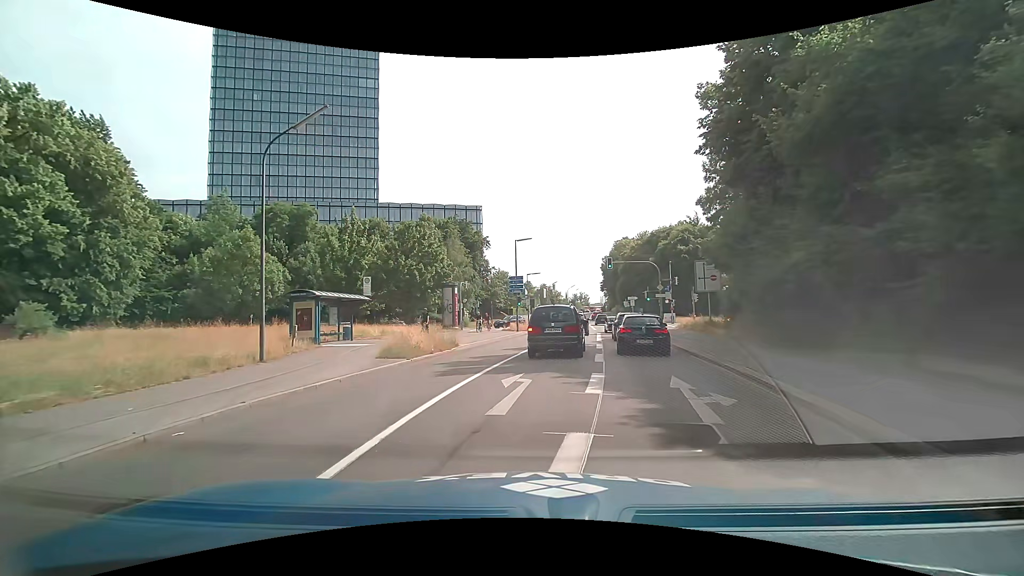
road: secondary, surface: asphalt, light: Day
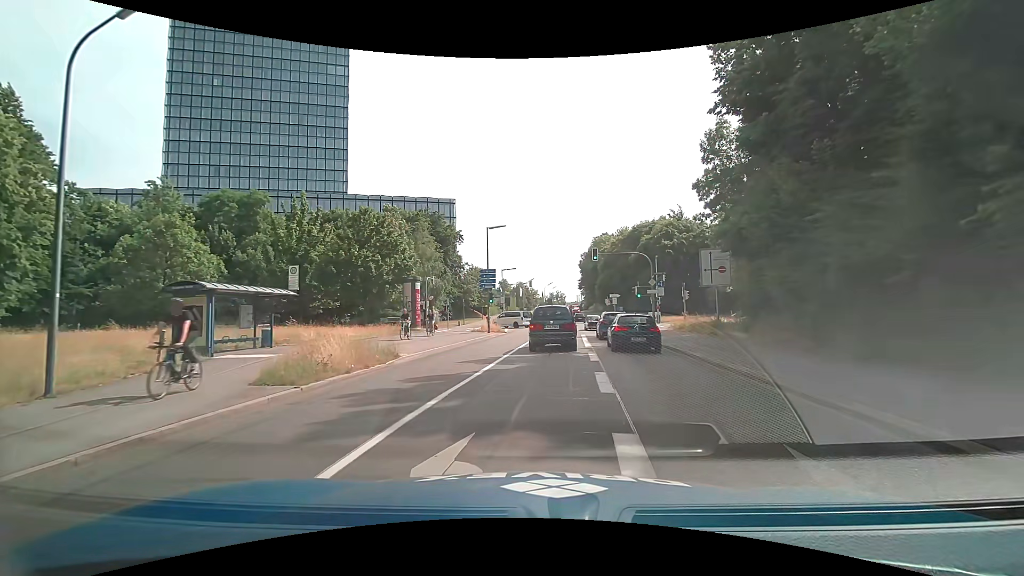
(+0.2, +6.2) m; +4°
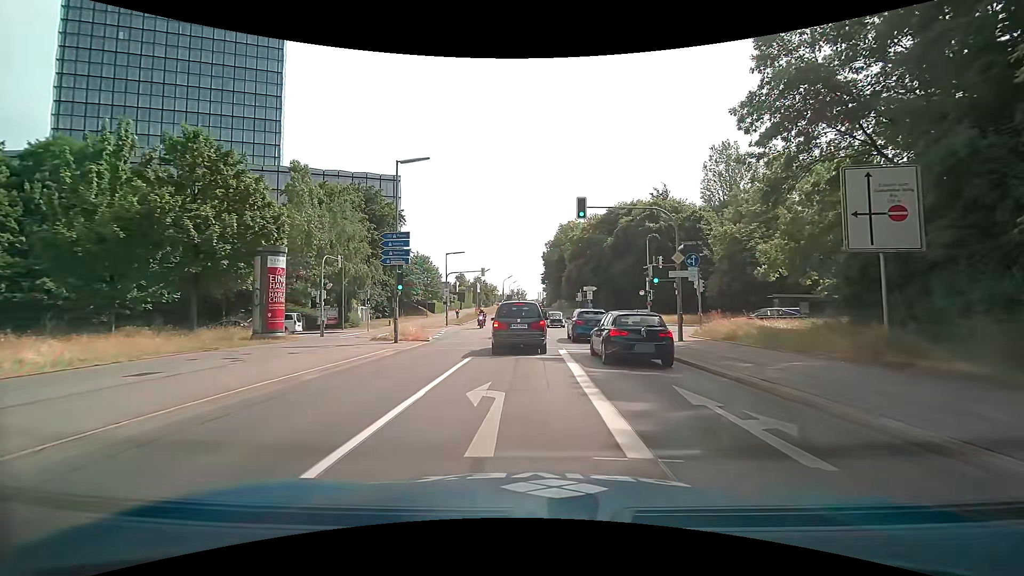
(+0.7, +16.4) m; +4°
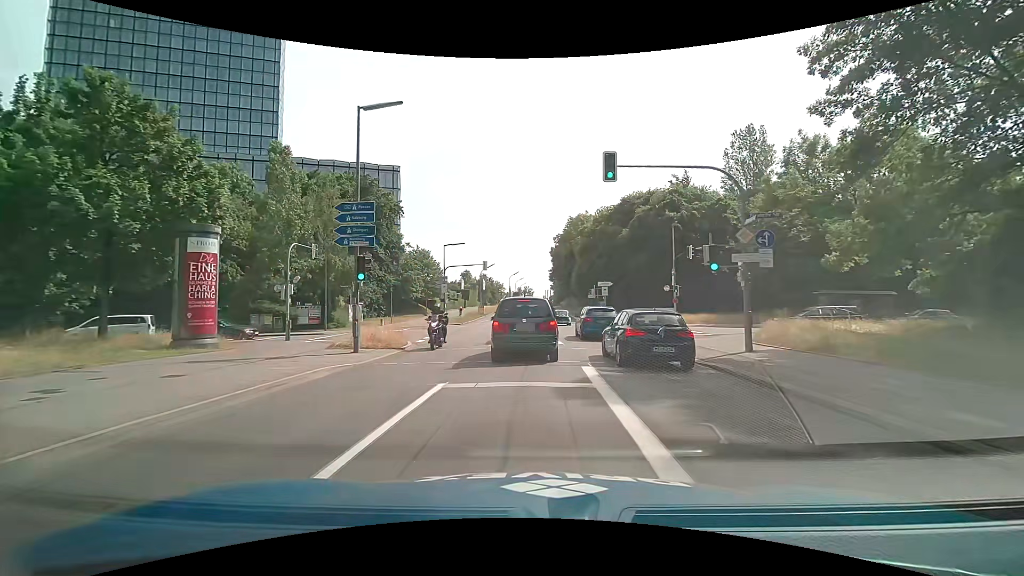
(0.0, +6.0) m; 0°
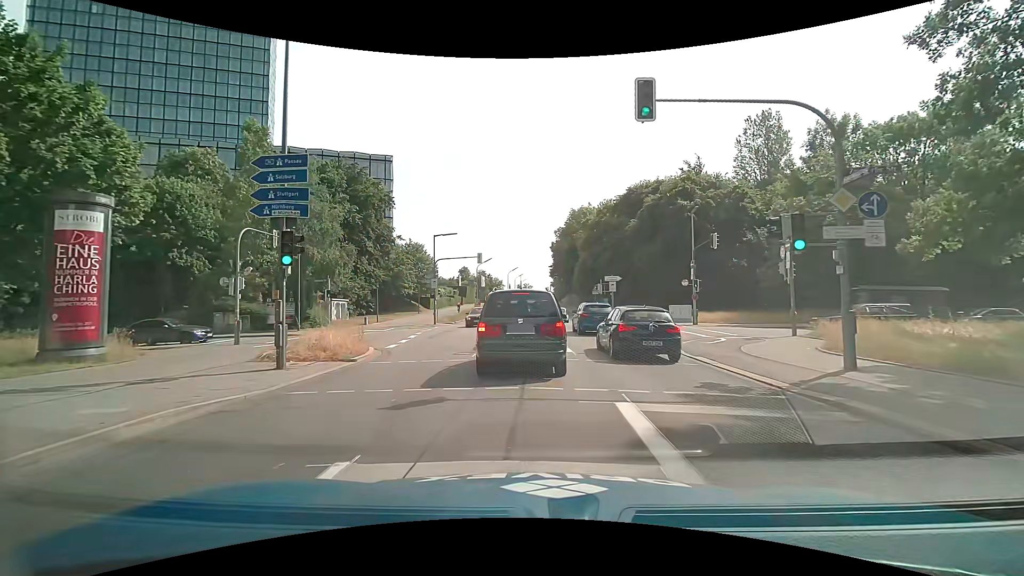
(0.0, +4.8) m; 0°
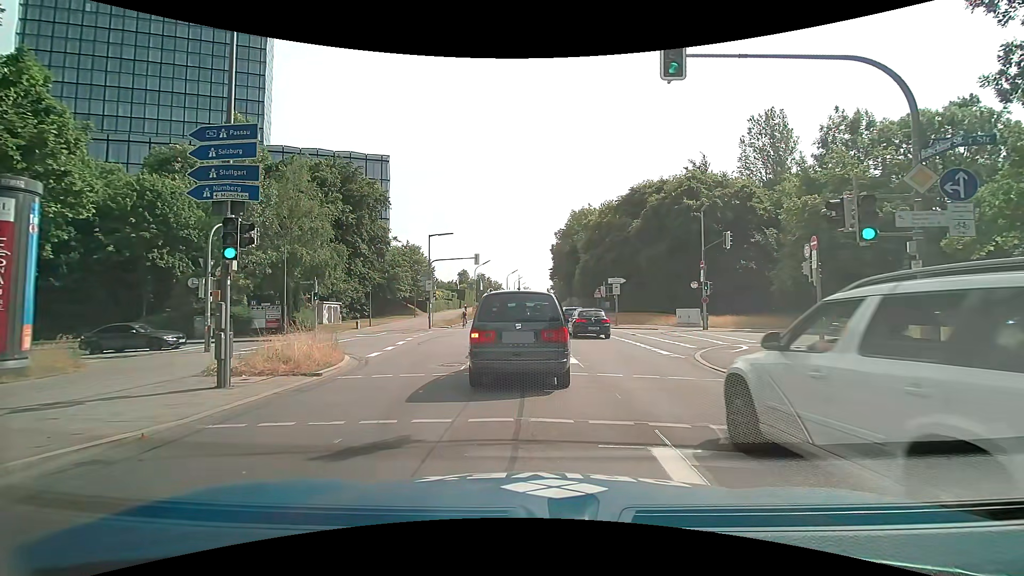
(0.0, +2.0) m; -1°
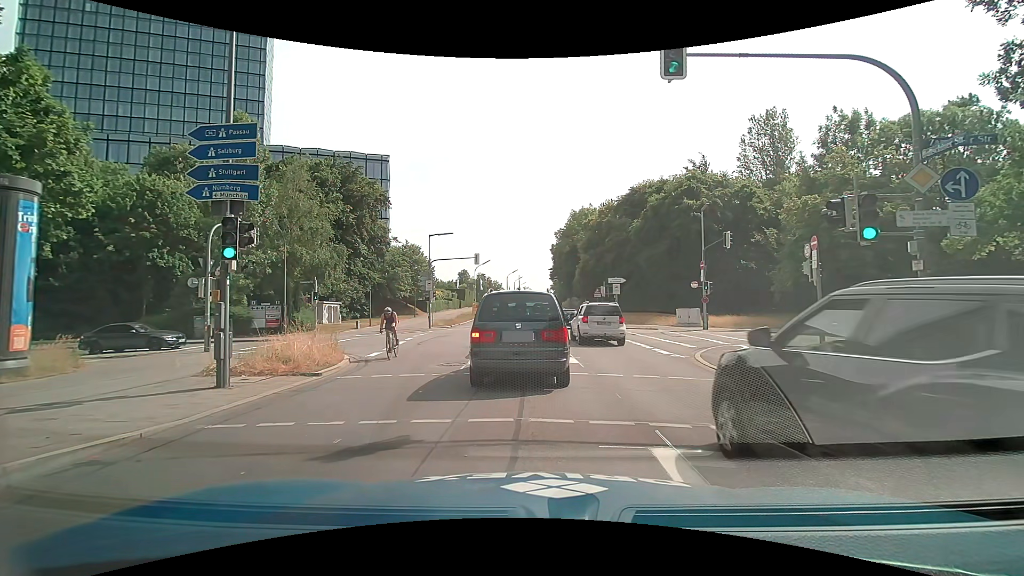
(0.0, +0.1) m; 0°
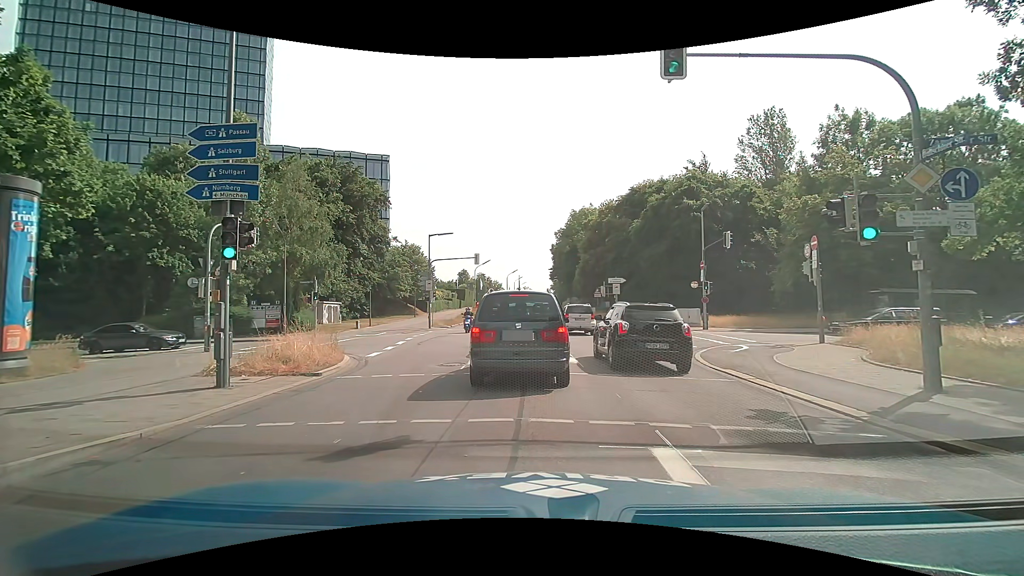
(0.0, 0.0) m; 0°
